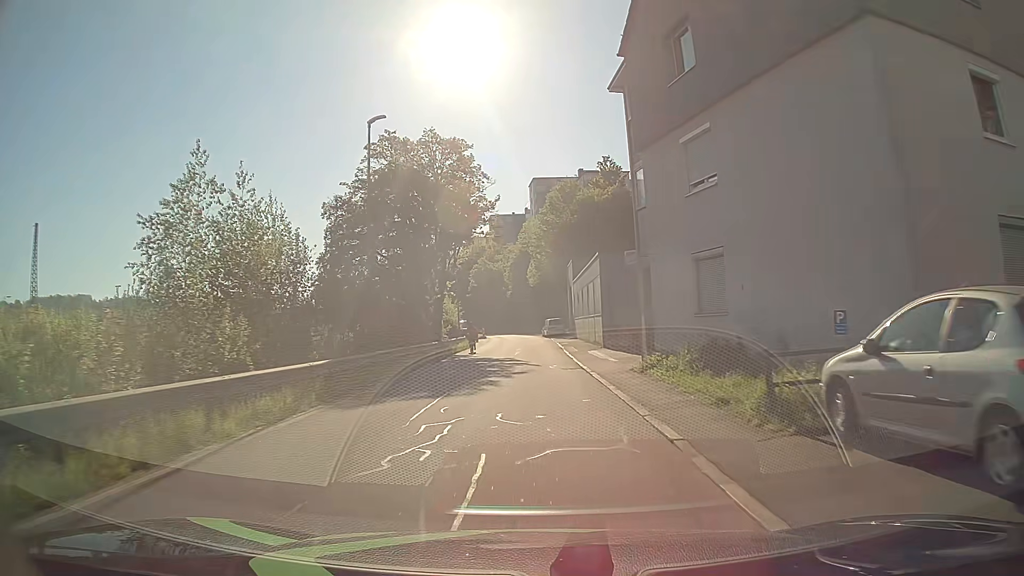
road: residential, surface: asphalt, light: Day
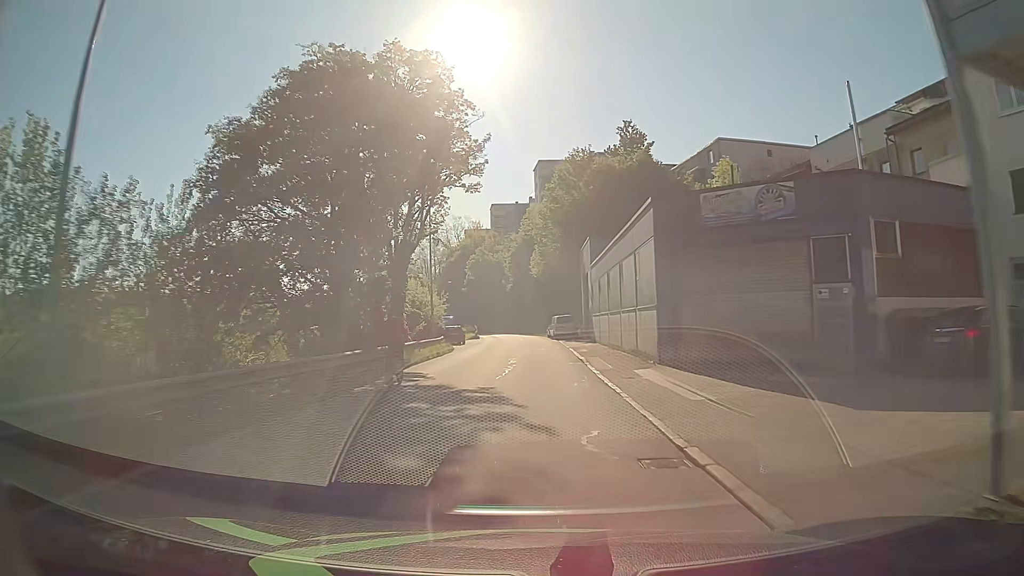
(-0.1, +15.3) m; -1°
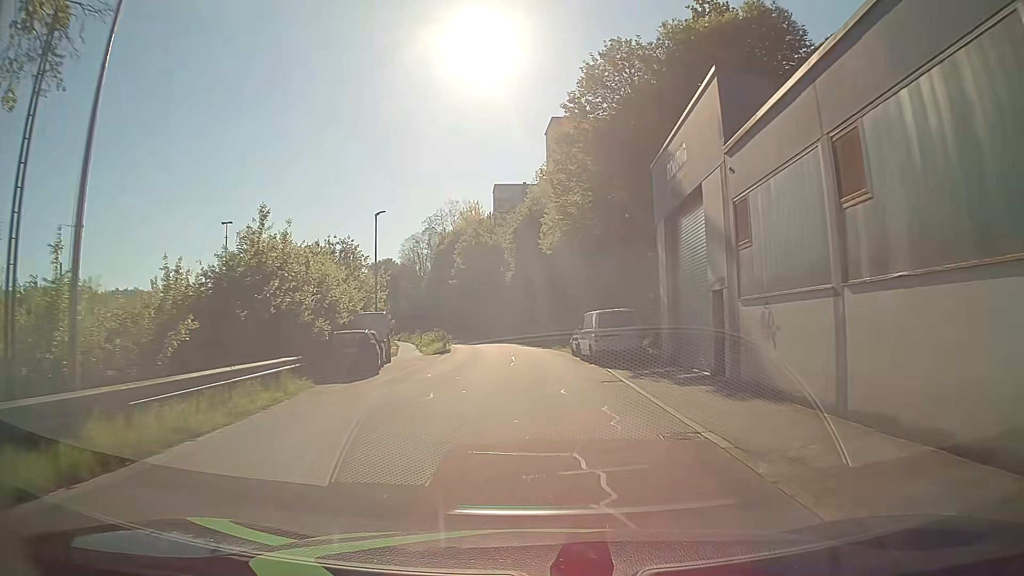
(+0.1, +30.9) m; 0°
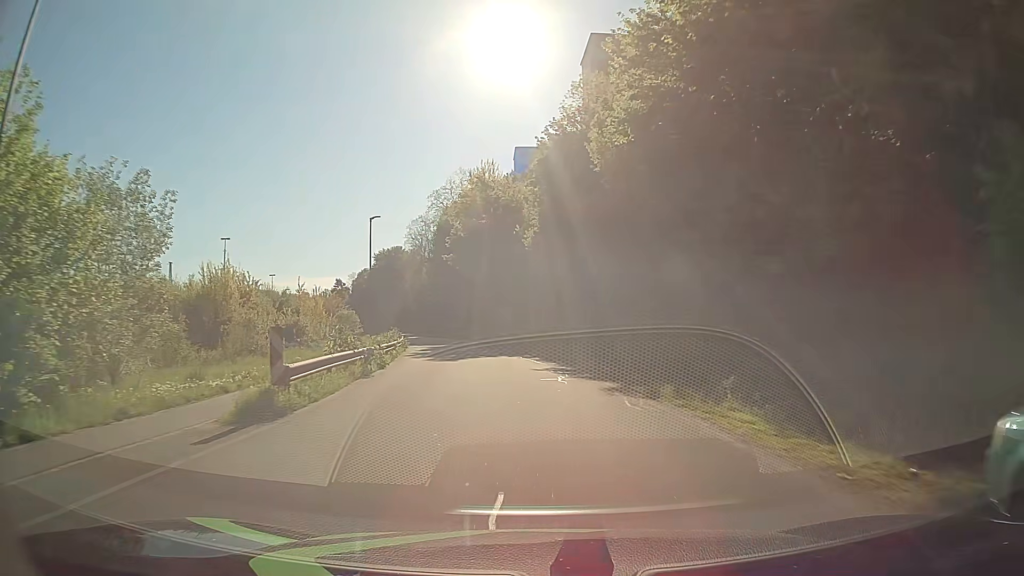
(-0.7, +30.5) m; -2°
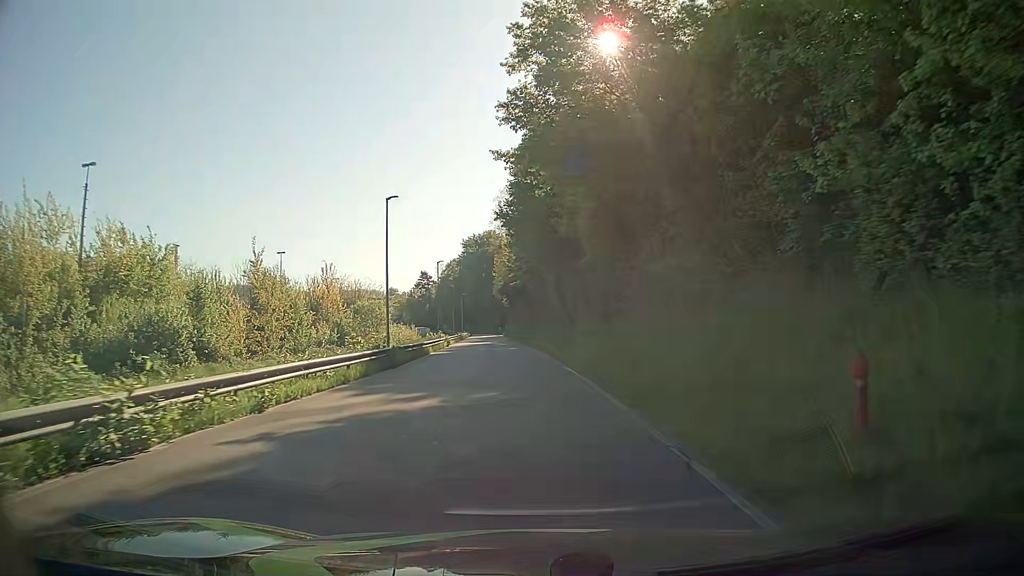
(-2.9, +37.9) m; -10°
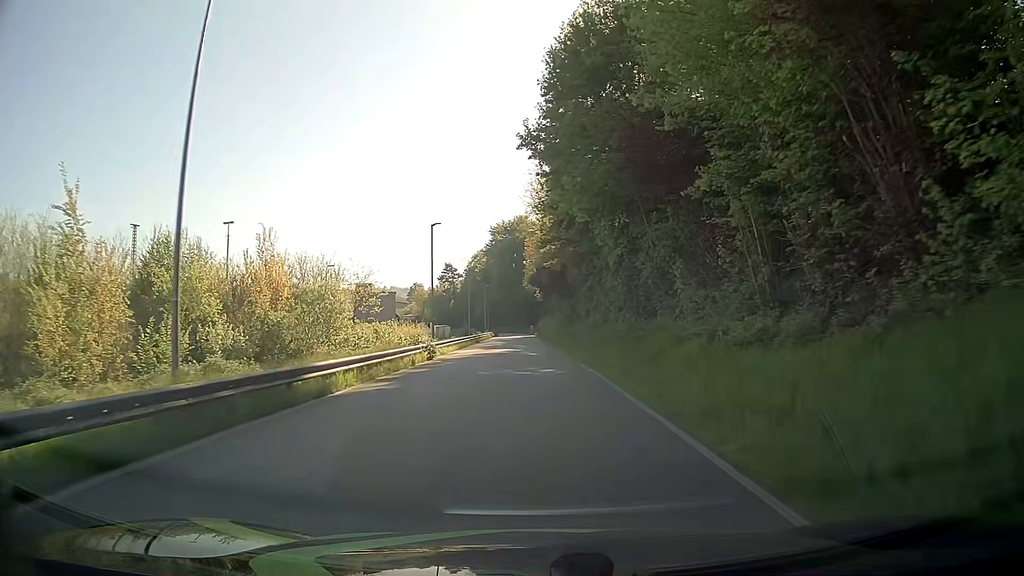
(-0.8, +22.8) m; -3°
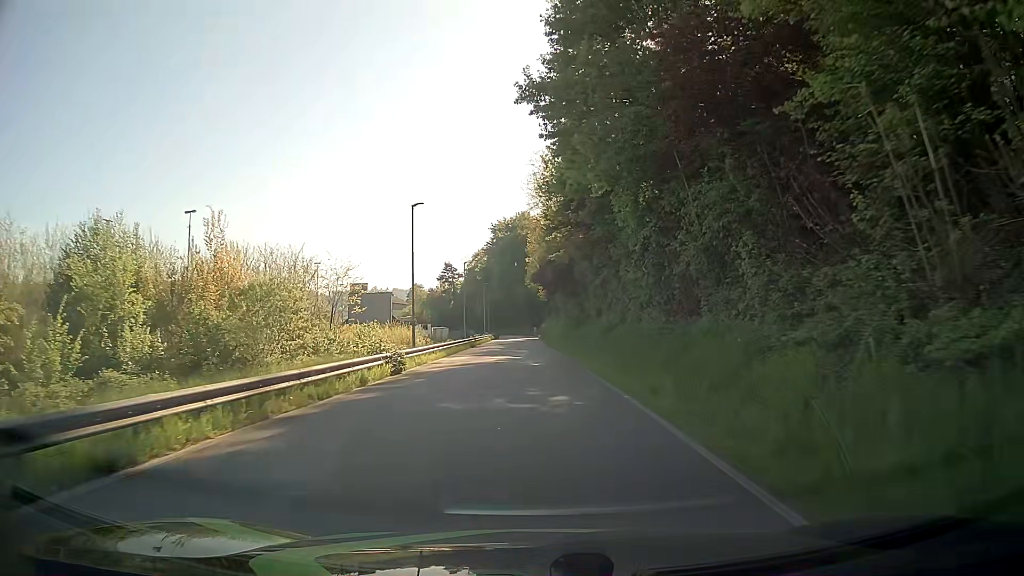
(0.0, +7.6) m; 0°
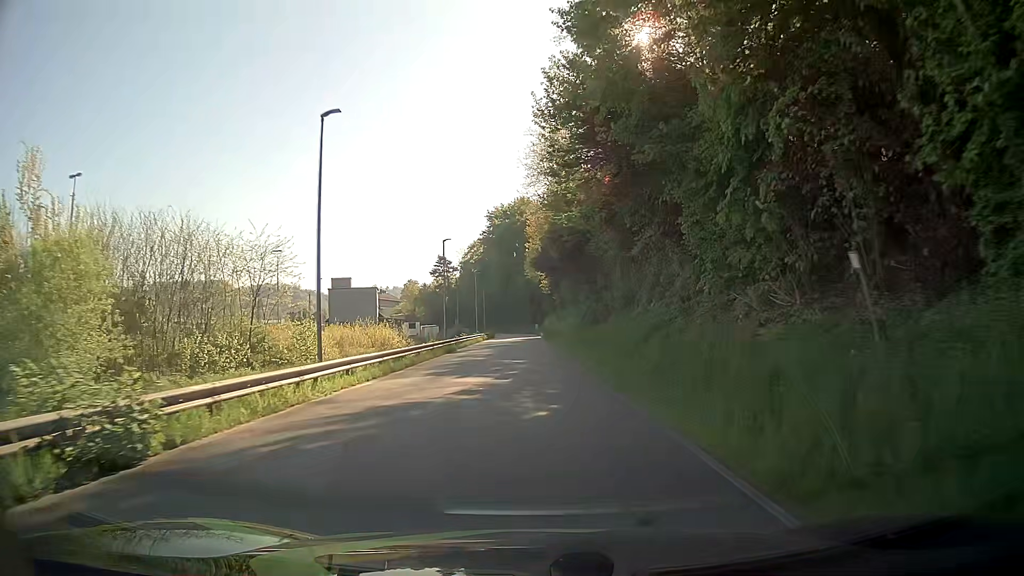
(-0.1, +15.2) m; 0°
(0, +10) (0, +20) (0, +30) (-1, +40) (-1, +50) (-1, +60) (-1, +70) (-1, +80) (-2, +90) (-2, +100) m
